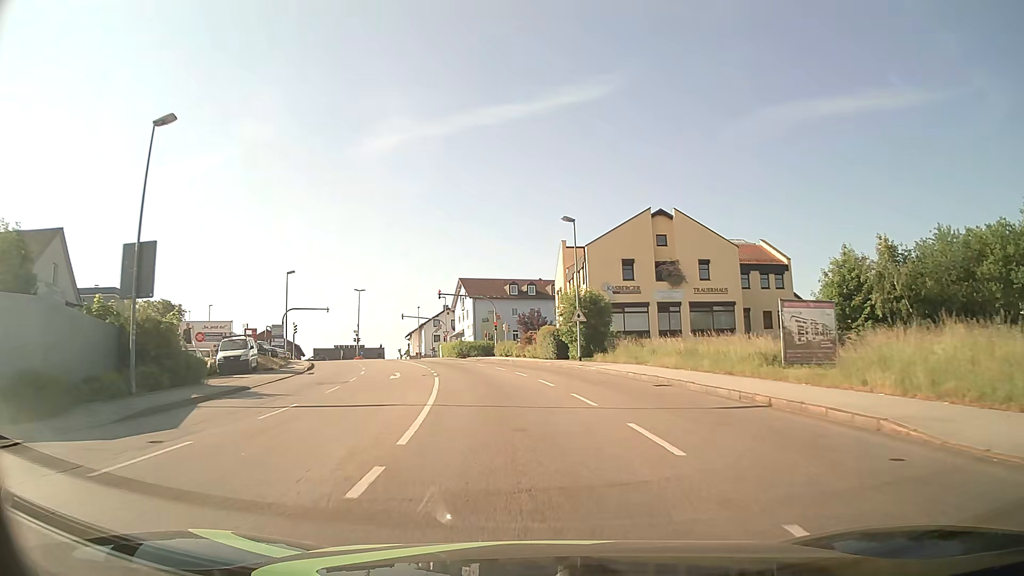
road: tertiary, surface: asphalt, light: Day
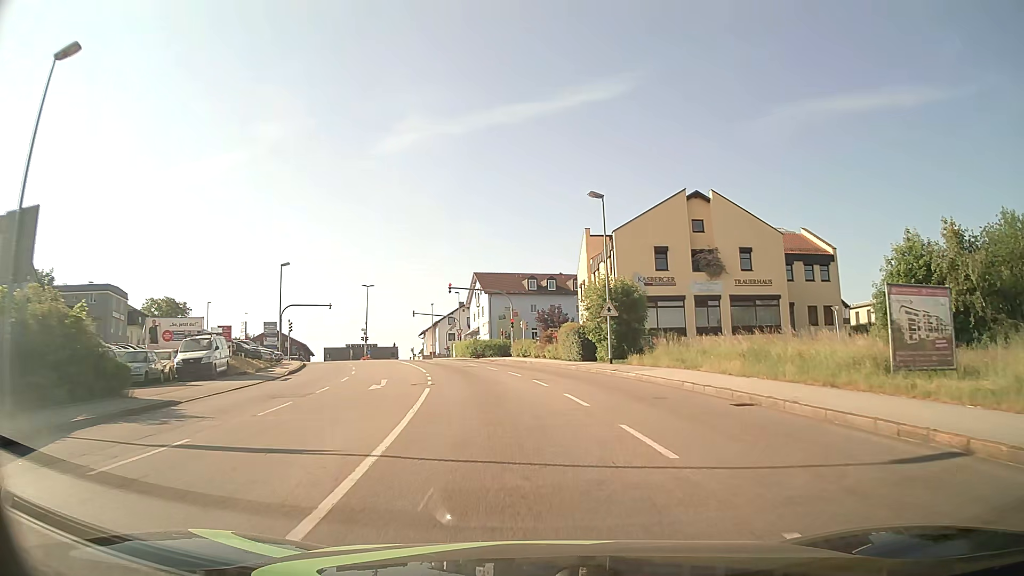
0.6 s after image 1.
(-0.1, +6.1) m; -2°
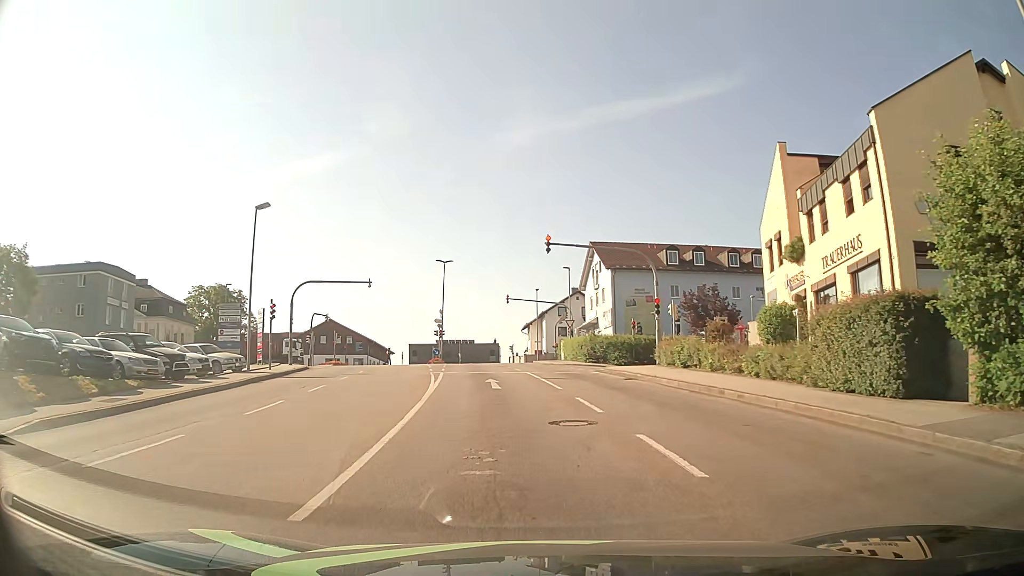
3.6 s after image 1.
(-2.0, +24.5) m; -10°
(0, +10) (-1, +20) (-2, +30) (-4, +40) (-5, +50) (-6, +60) (-8, +70) (-13, +78) (-22, +81) (-32, +81) m
